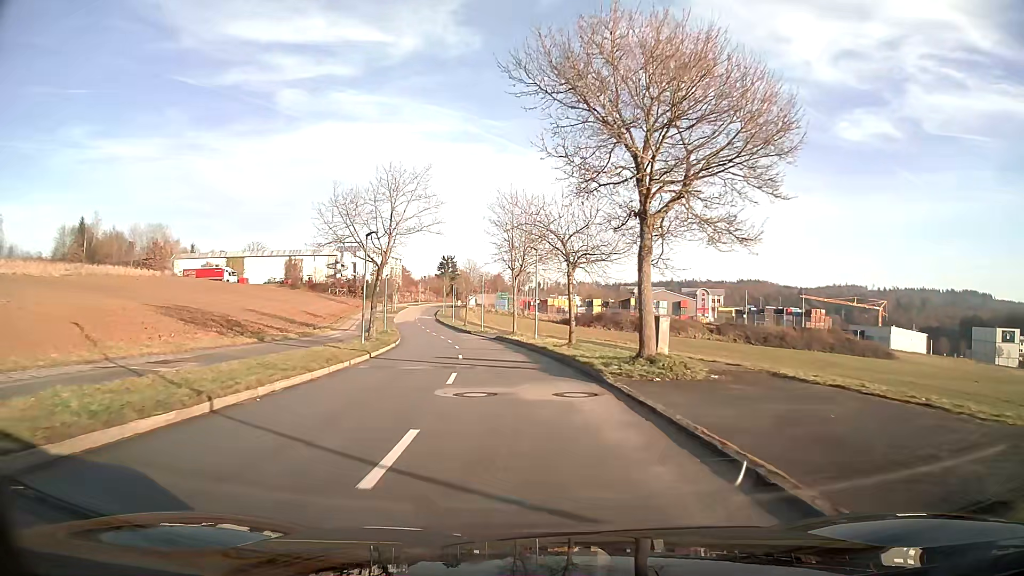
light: Day
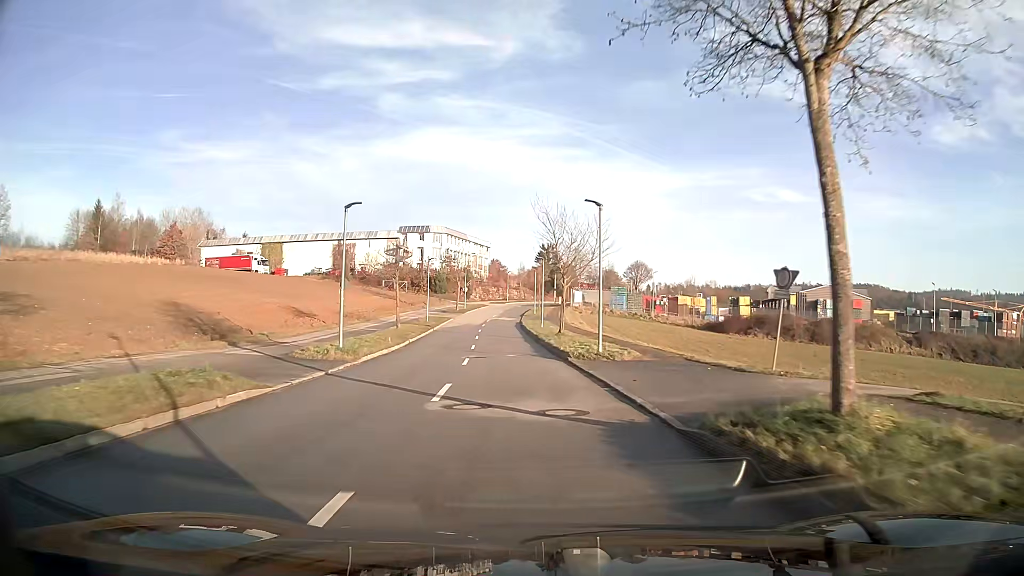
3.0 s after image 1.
(-3.1, +39.3) m; -9°
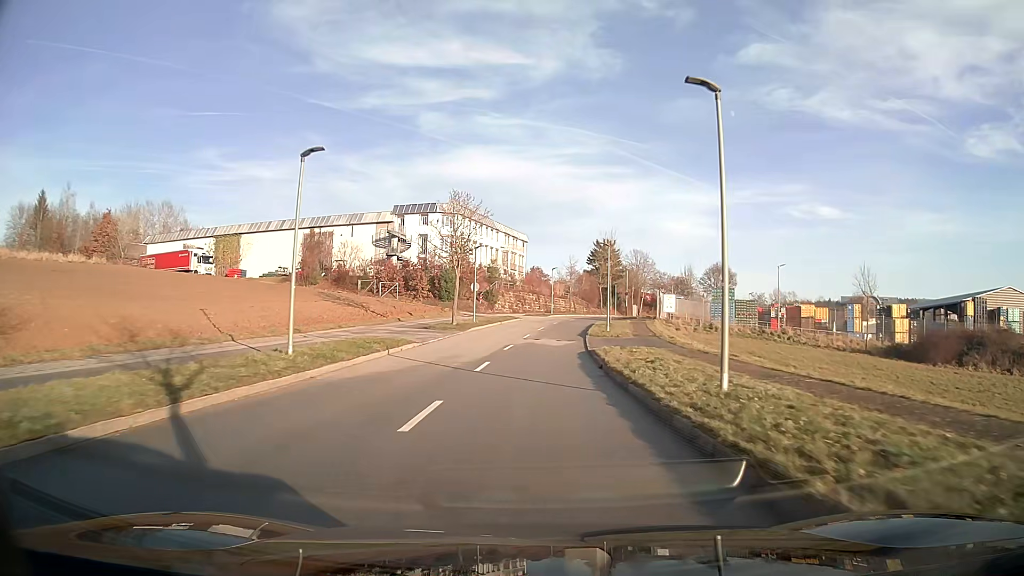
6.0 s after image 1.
(-1.5, +39.4) m; -3°
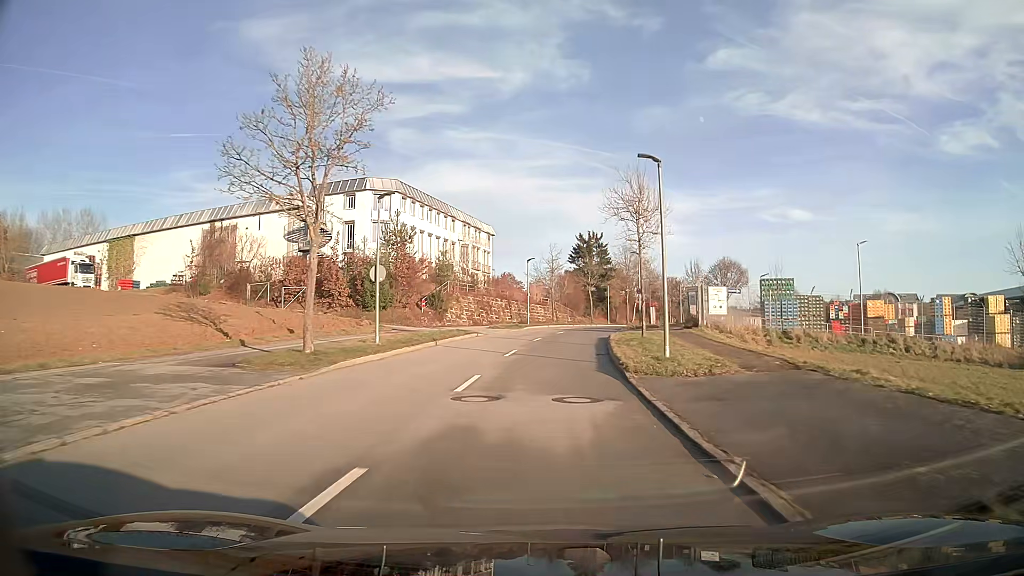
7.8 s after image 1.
(+0.4, +23.1) m; +3°
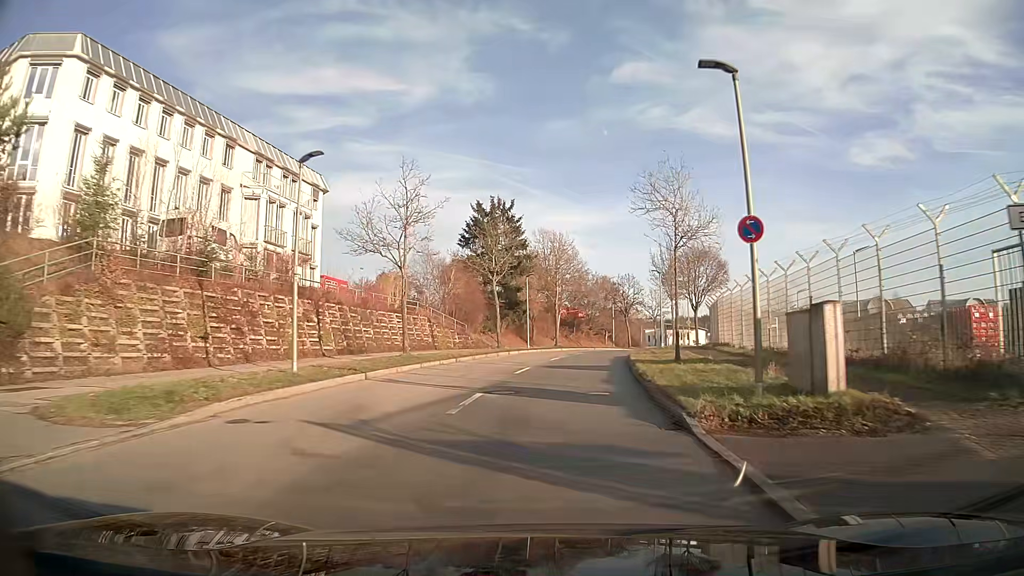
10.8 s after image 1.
(+2.6, +37.7) m; +9°
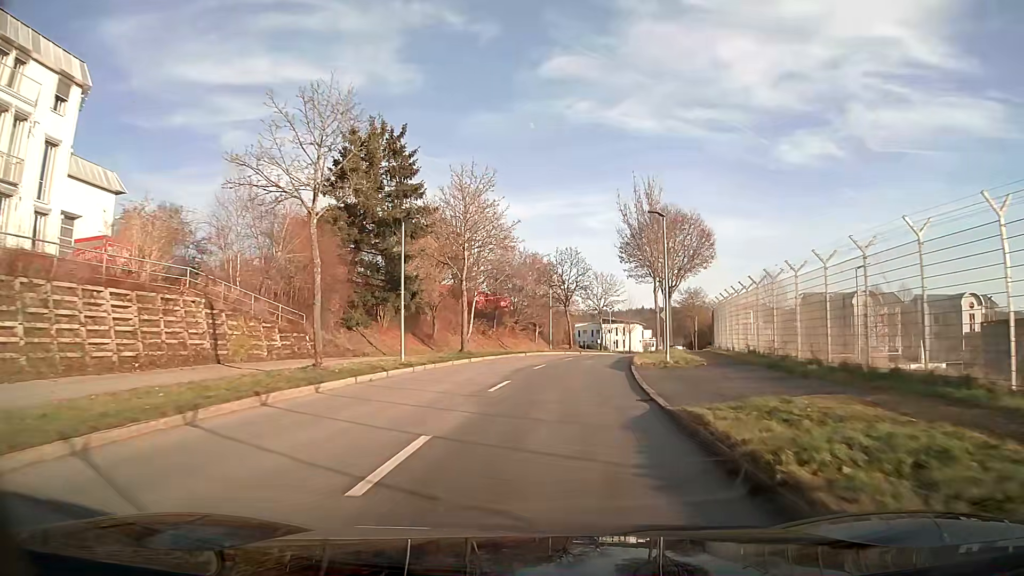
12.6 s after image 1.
(+1.3, +22.8) m; +7°
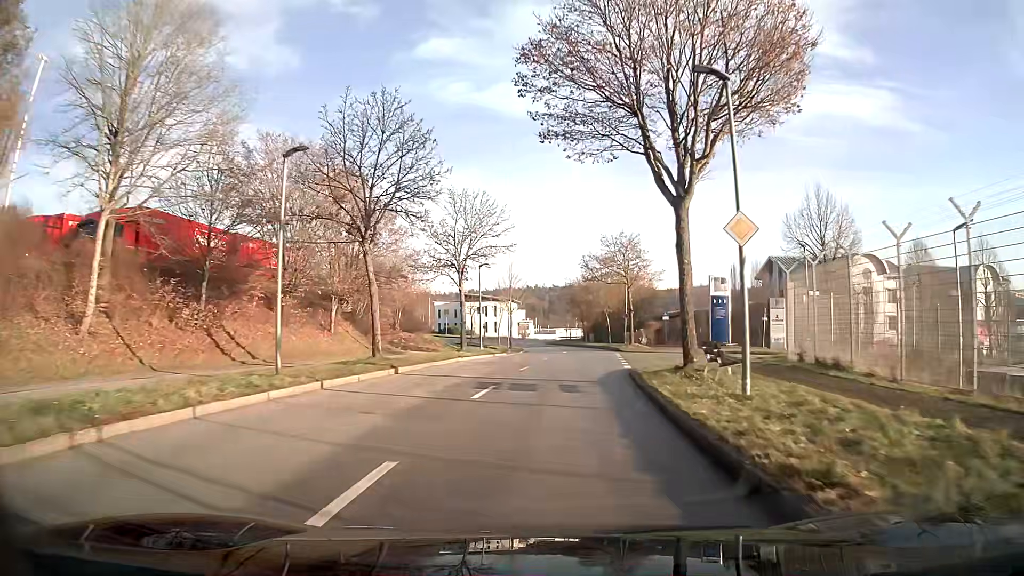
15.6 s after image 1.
(+3.7, +37.5) m; +11°
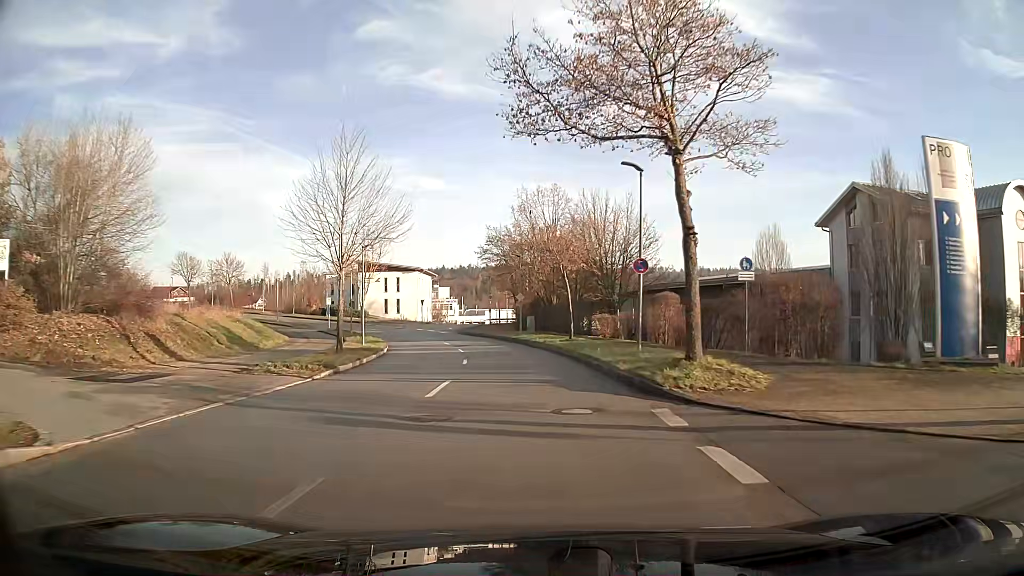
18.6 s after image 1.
(+2.4, +36.6) m; +4°
(0, +10) (-1, +20) (-2, +30) (-4, +40) (-6, +49) (-10, +59) (-15, +67) (-21, +75) (-28, +83) (-35, +90) m
